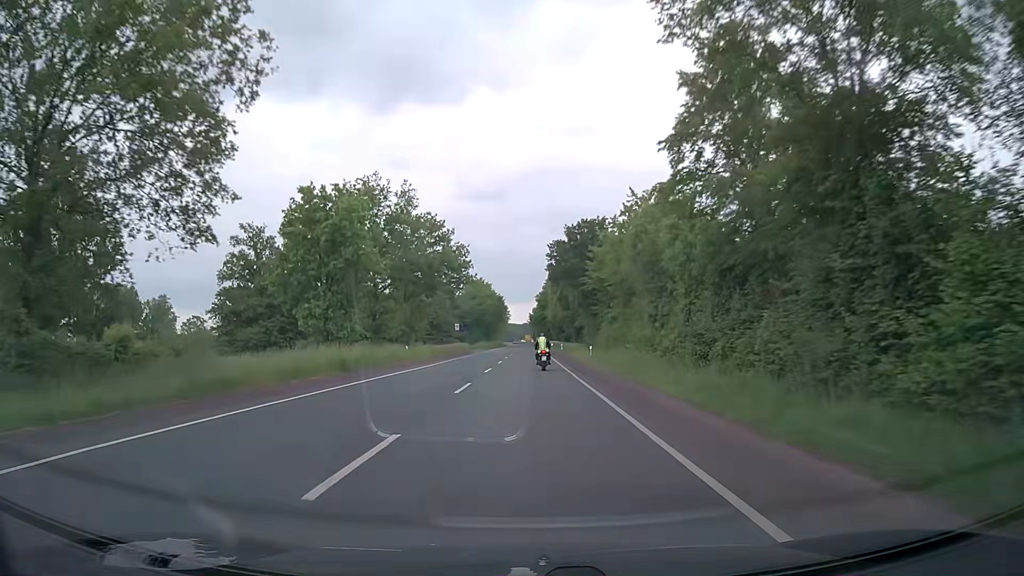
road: secondary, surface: asphalt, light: Day
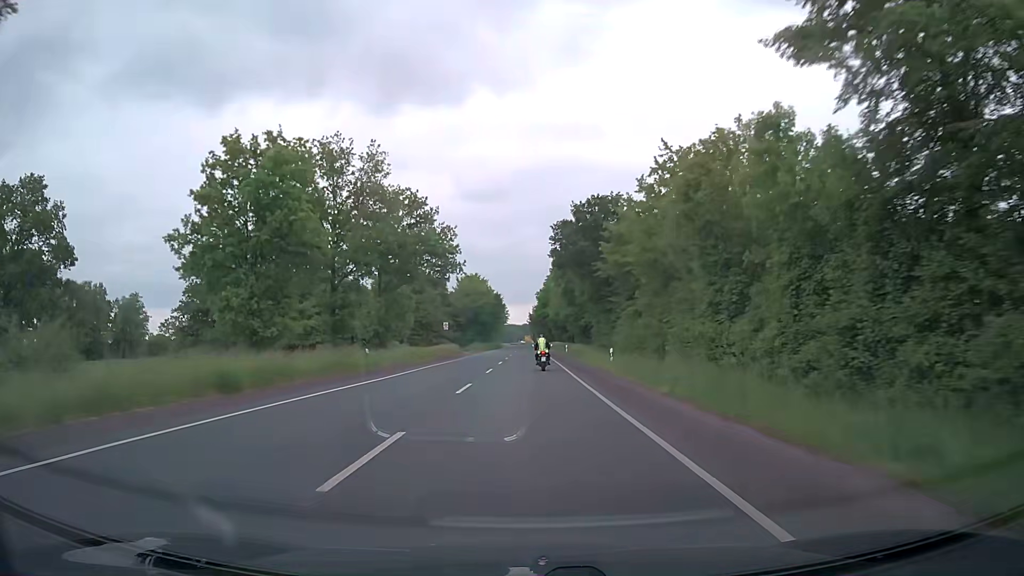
(0.0, +11.4) m; 0°
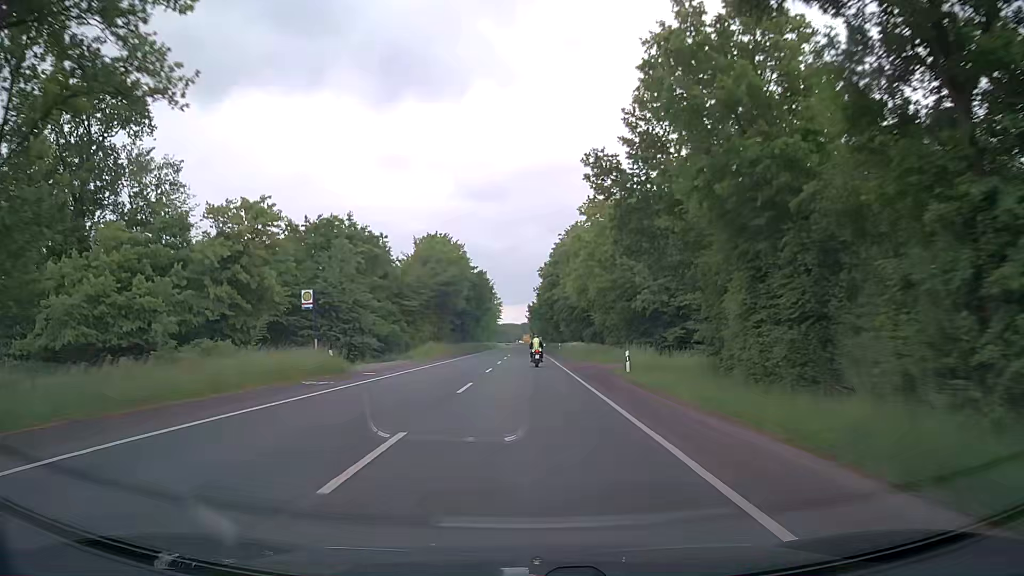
(+0.1, +47.0) m; 0°
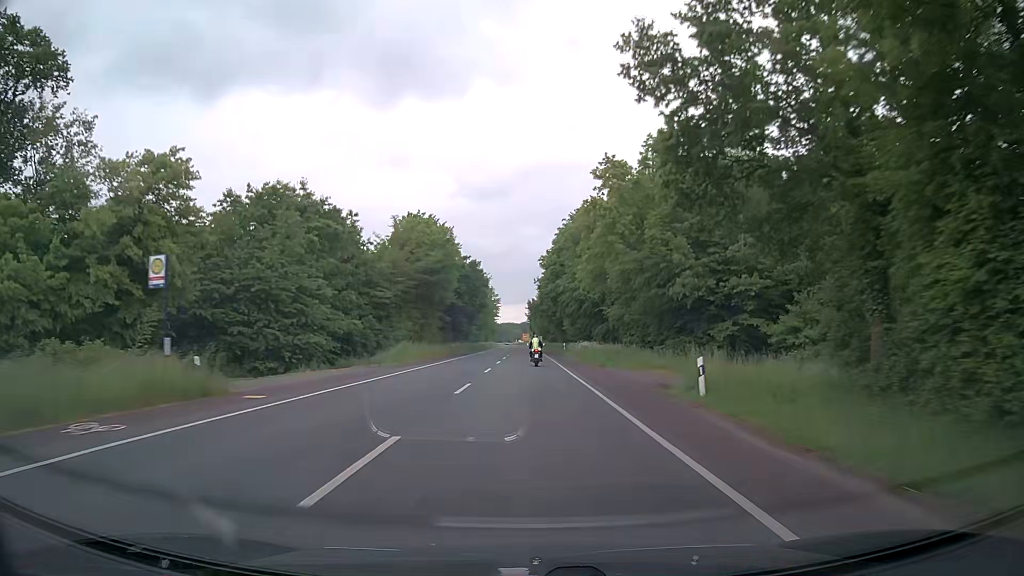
(0.0, +12.2) m; 0°
(0, +10) (0, +20) (0, +30) (0, +40) (0, +50) (0, +60) (0, +70) (0, +80) (0, +90) (0, +100) m
